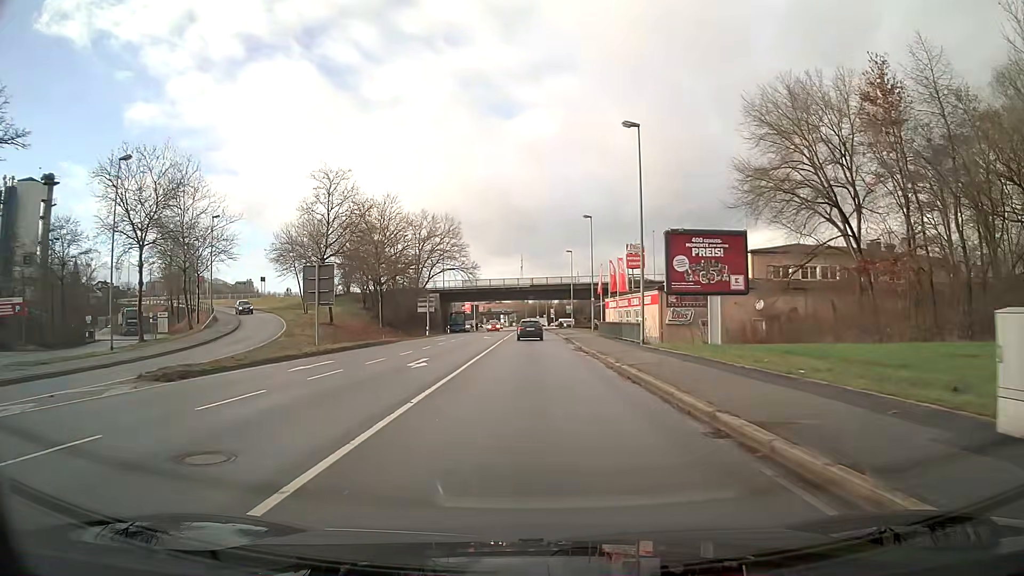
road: primary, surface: asphalt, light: Day
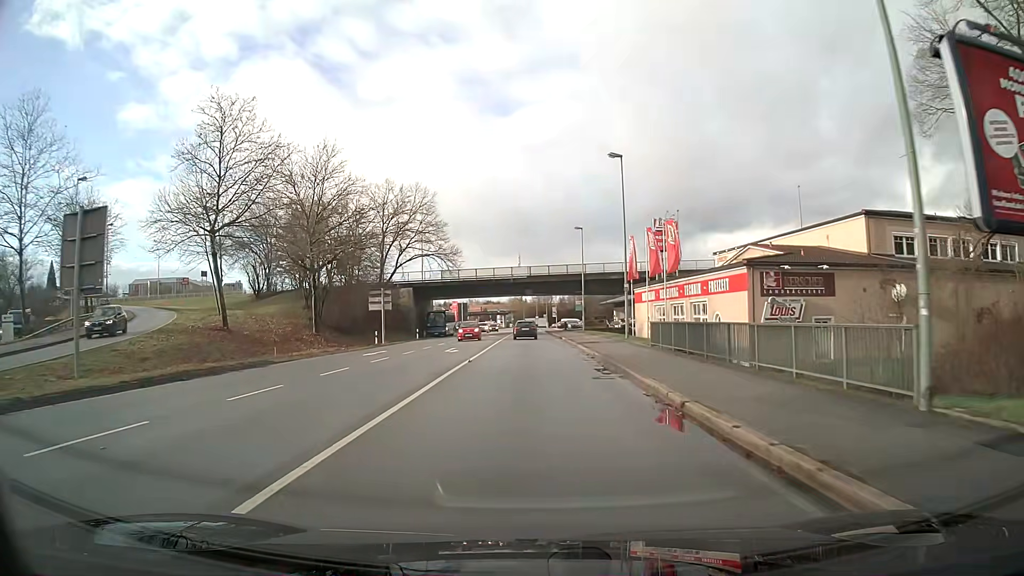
(0.0, +22.6) m; 0°
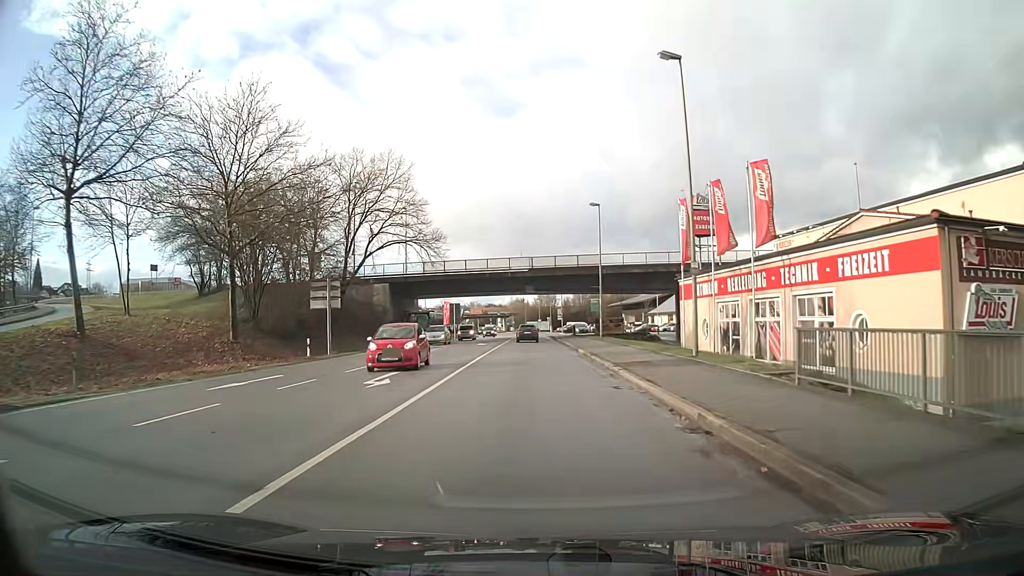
(0.0, +15.3) m; 0°
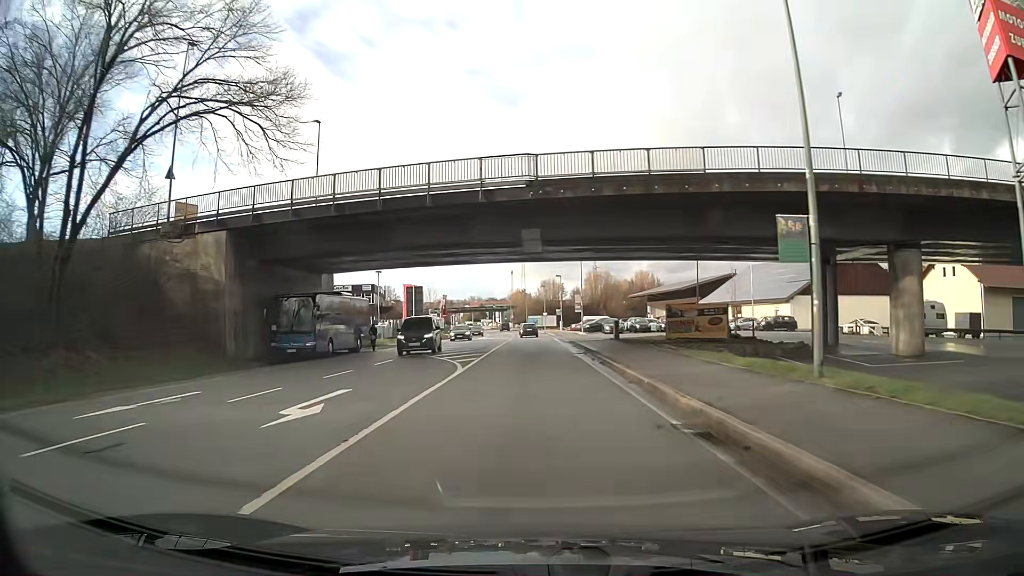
(0.0, +39.0) m; 0°
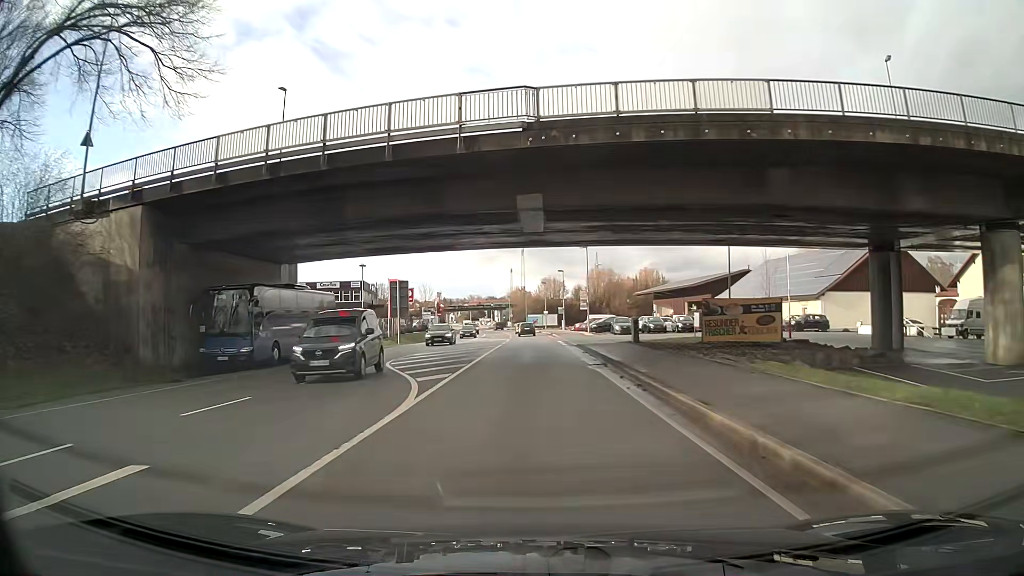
(0.0, +7.9) m; 0°
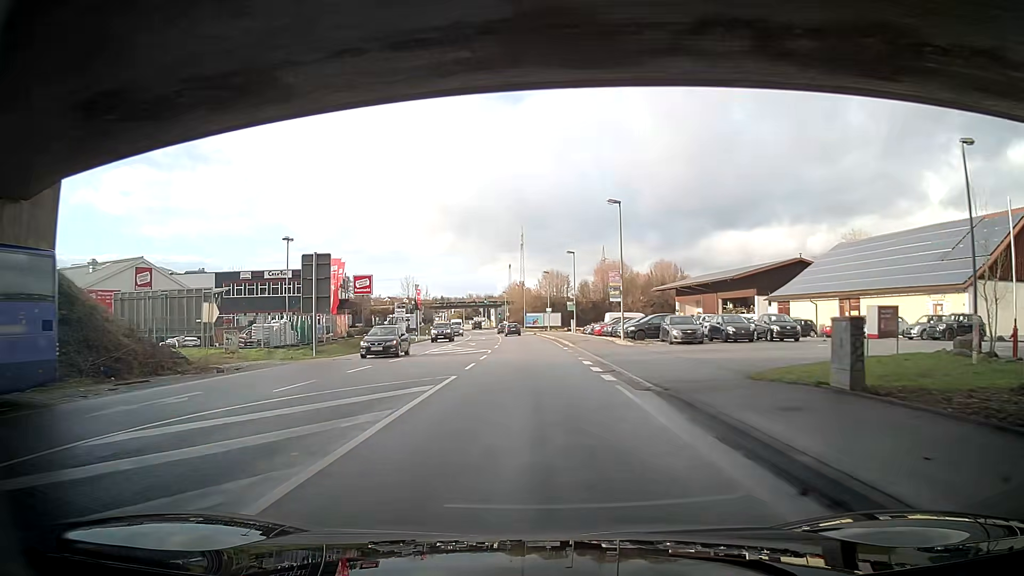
(-0.1, +23.8) m; 0°
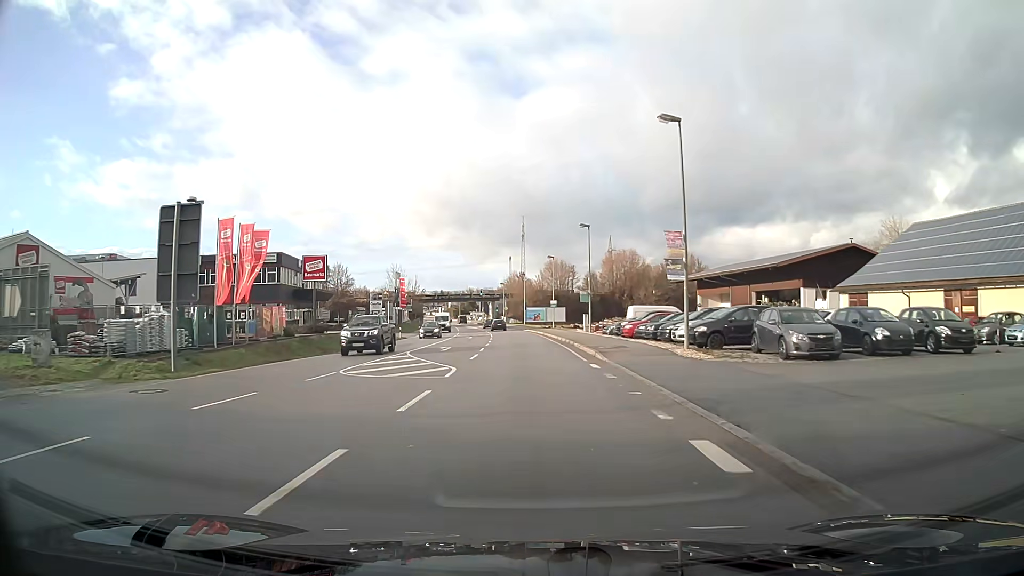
(-0.1, +15.9) m; 0°
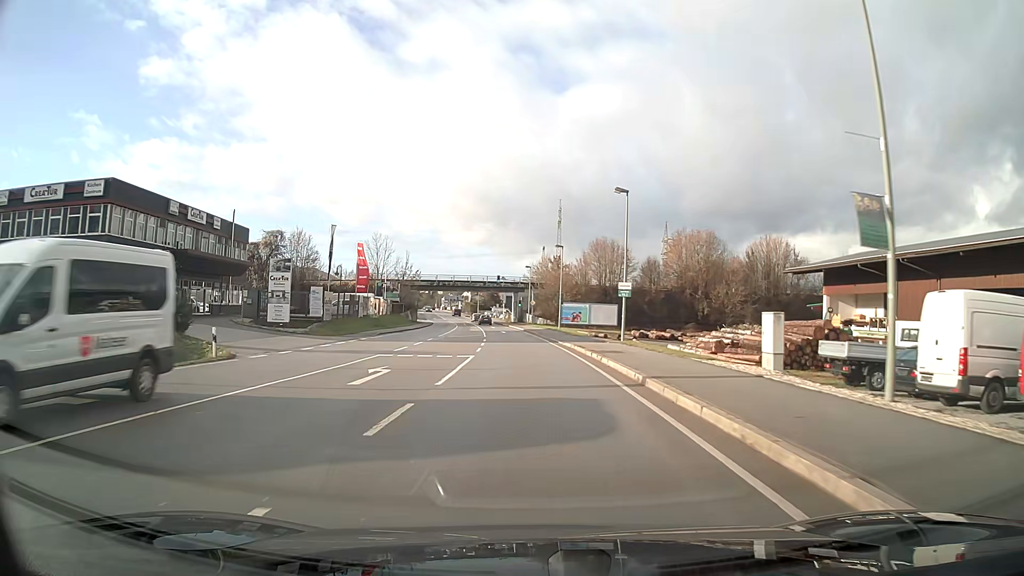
(-0.5, +39.9) m; -3°
